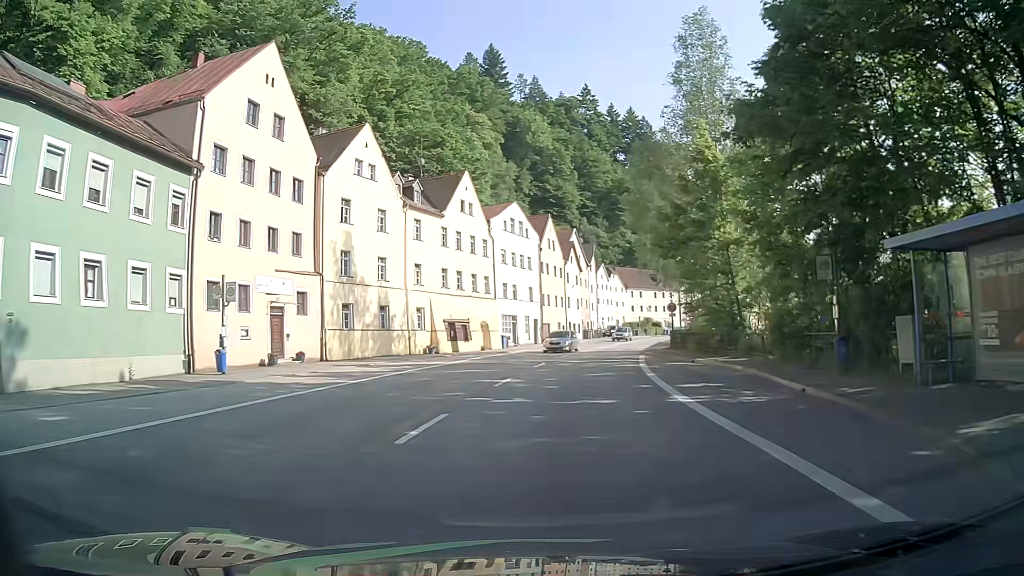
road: primary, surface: asphalt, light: Day
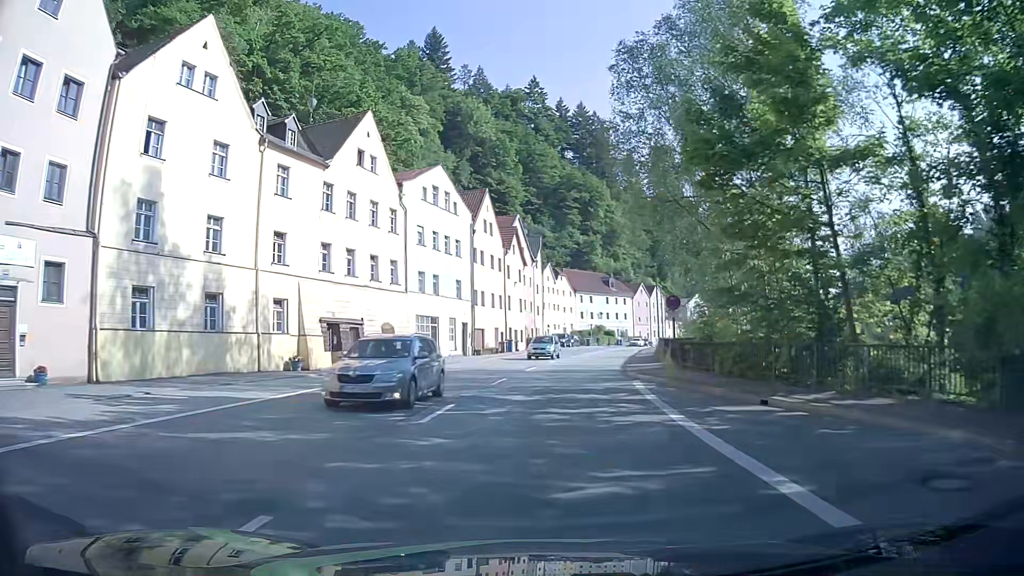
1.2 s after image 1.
(+0.6, +15.5) m; +5°
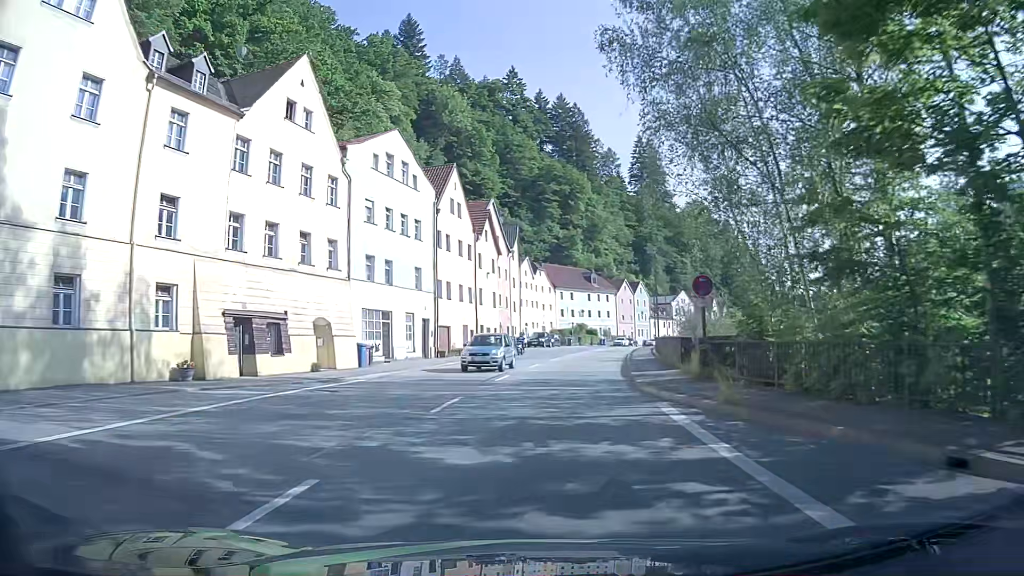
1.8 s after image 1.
(0.0, +7.7) m; +2°
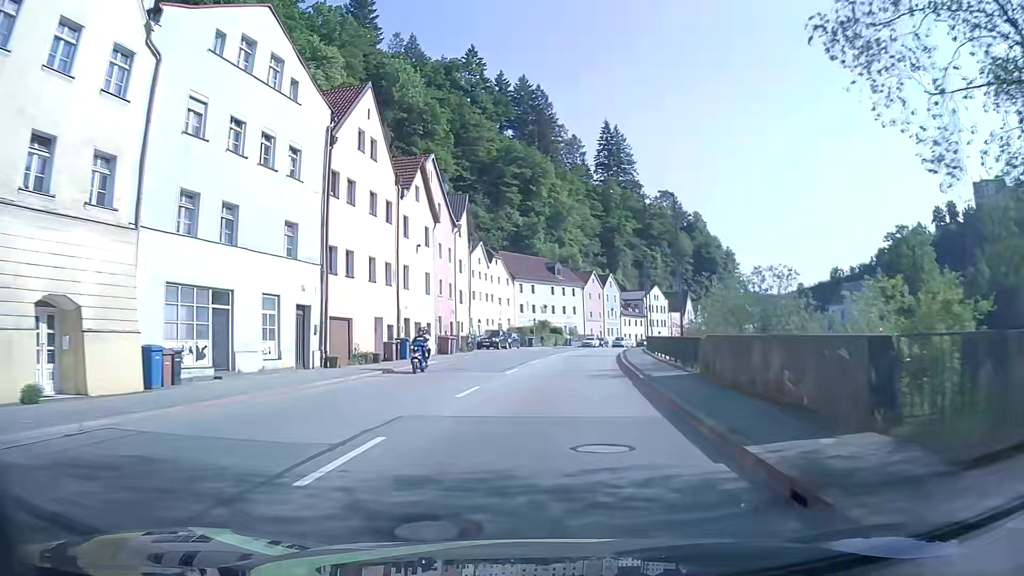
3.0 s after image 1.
(+0.3, +15.2) m; +2°
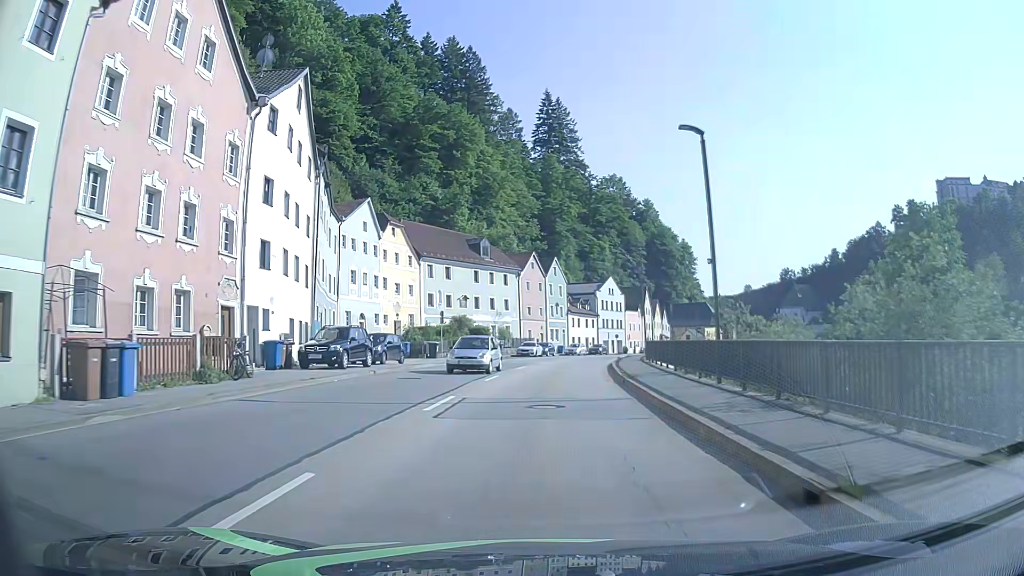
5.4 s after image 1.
(+1.7, +29.1) m; +6°
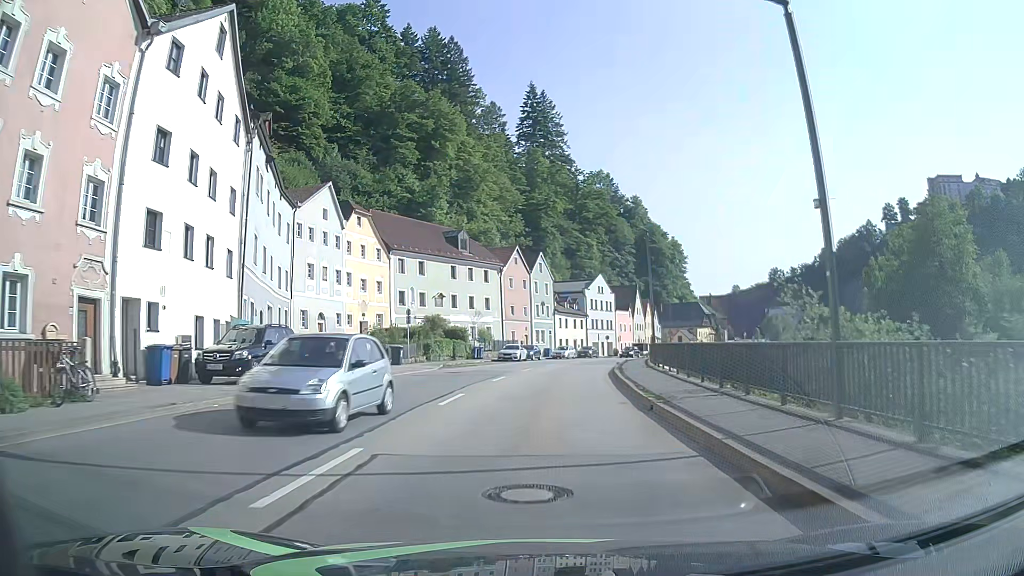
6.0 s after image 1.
(+0.1, +7.1) m; +1°
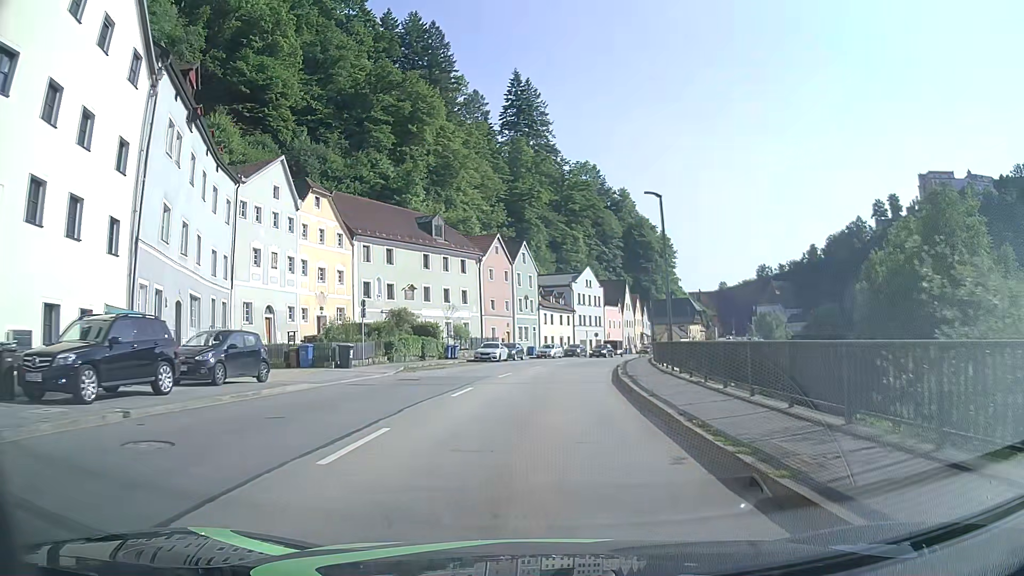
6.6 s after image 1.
(+0.1, +7.1) m; +1°
